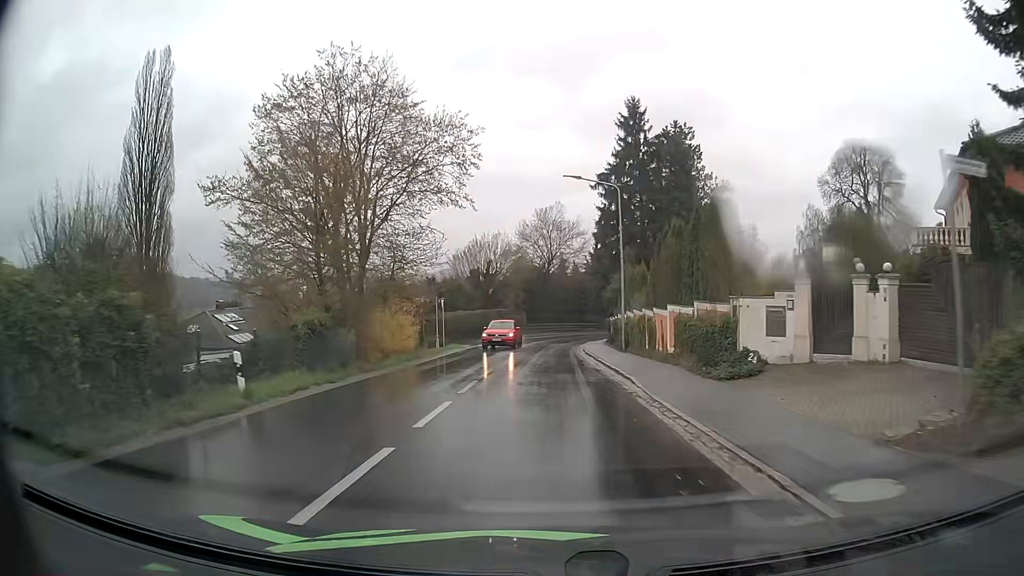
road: tertiary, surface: asphalt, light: Day
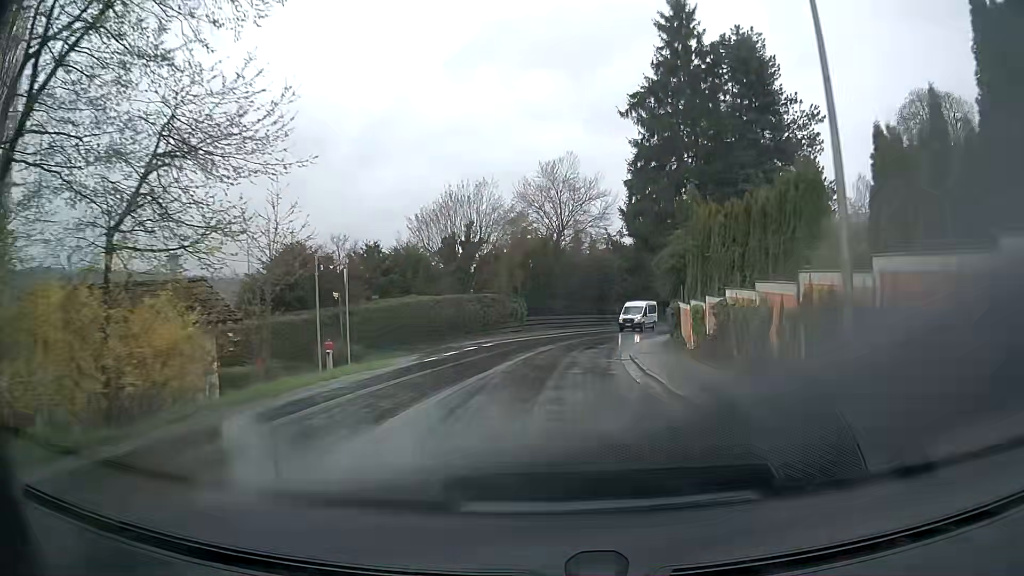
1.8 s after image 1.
(-0.3, +21.5) m; -1°
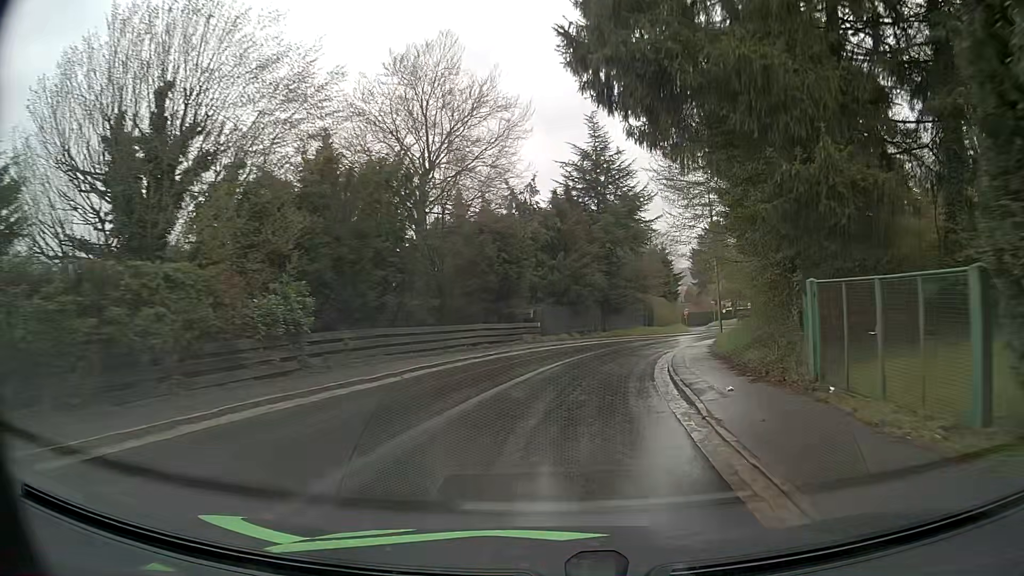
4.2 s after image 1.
(+1.6, +28.3) m; +9°
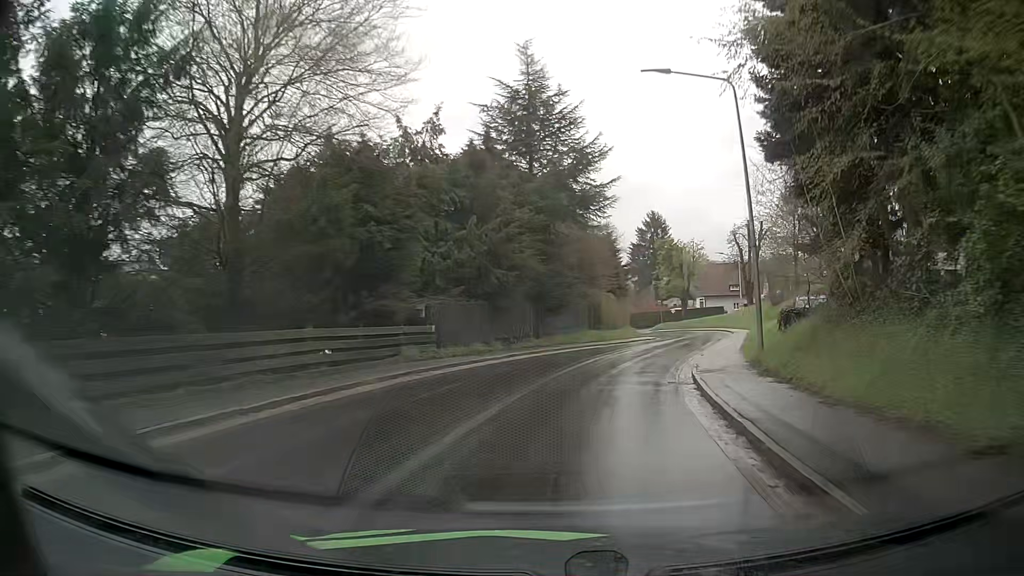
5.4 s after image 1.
(+0.6, +14.5) m; +5°
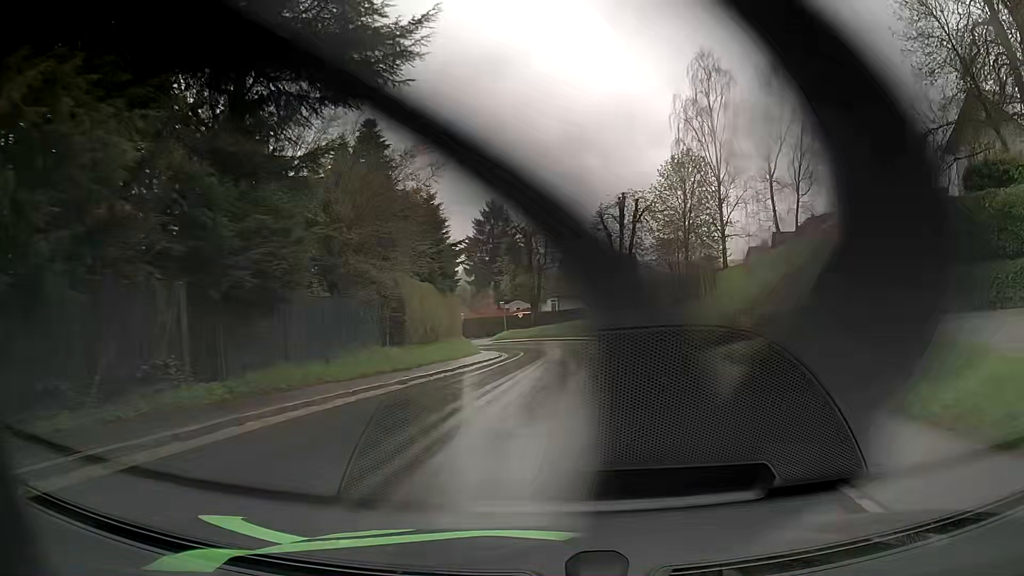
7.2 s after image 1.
(+2.7, +21.5) m; +14°
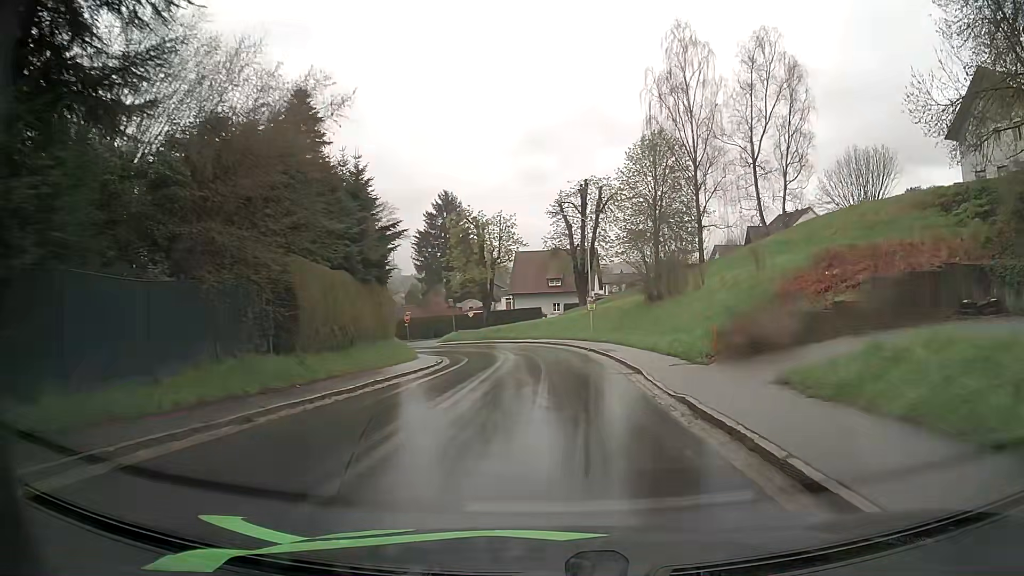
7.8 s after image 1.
(+0.3, +7.2) m; +4°
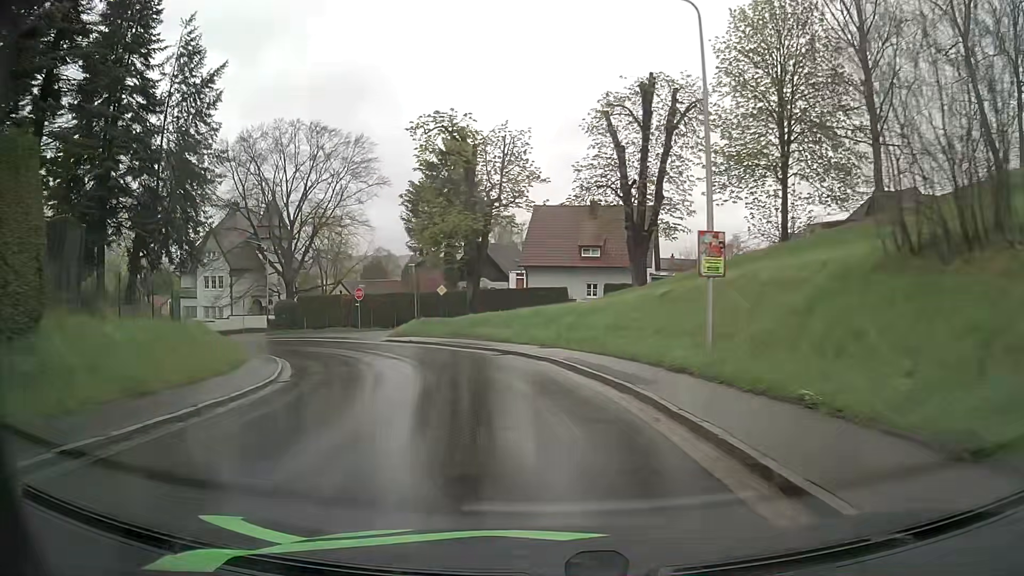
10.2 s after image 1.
(+0.5, +28.0) m; -2°
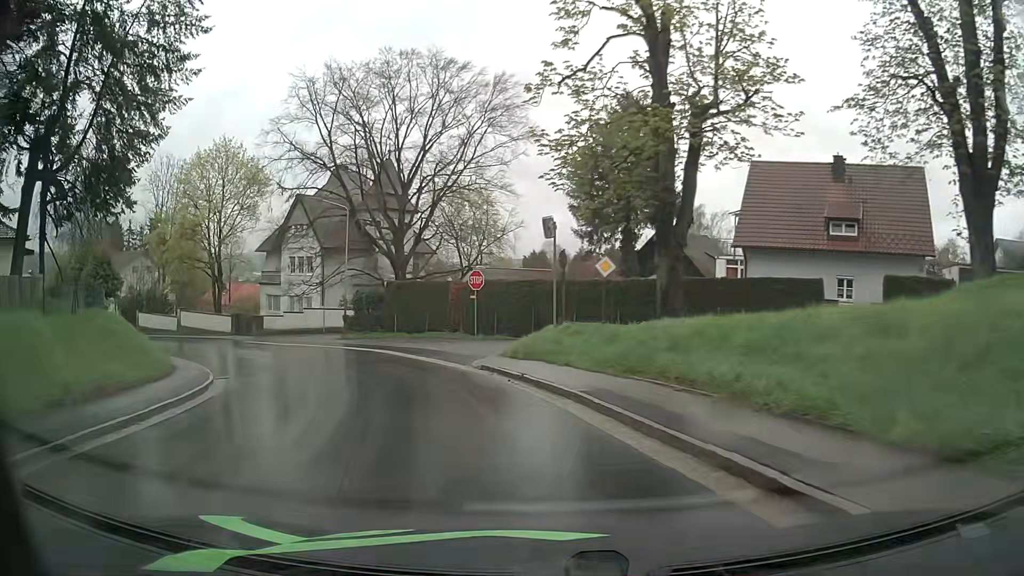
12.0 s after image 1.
(-2.2, +19.2) m; -15°
(-1, +10) (-4, +19) (-9, +28) (-16, +35) (-24, +41) (-33, +46) (-42, +51) (-50, +56) (-59, +60) (-68, +65) m
